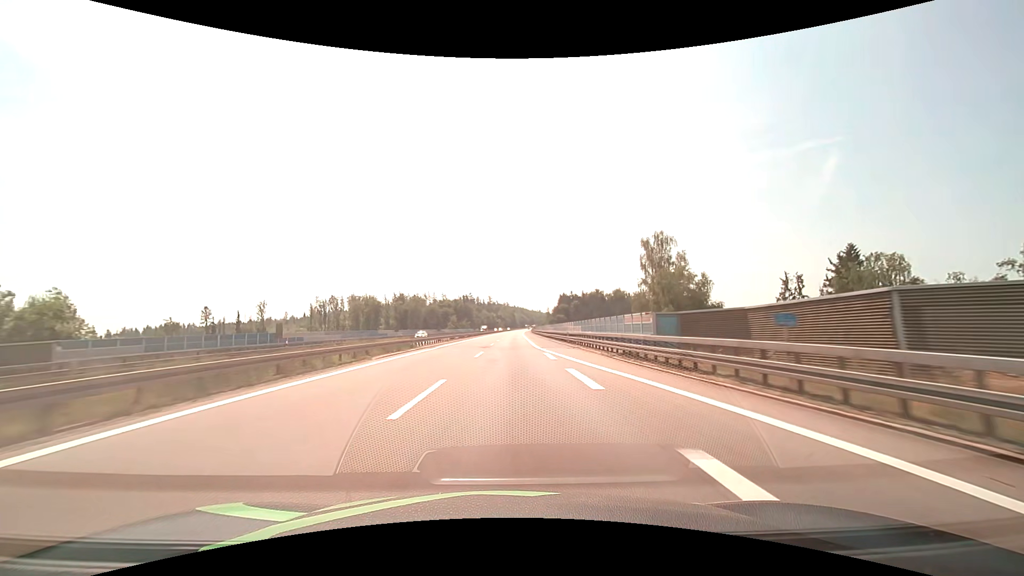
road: motorway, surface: asphalt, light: Day
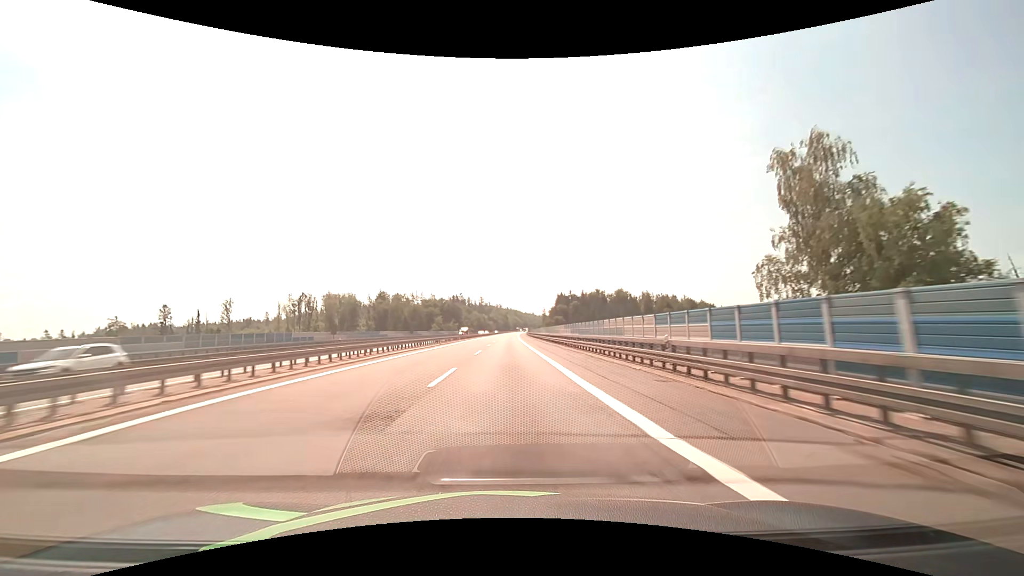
(+0.2, +31.7) m; +1°
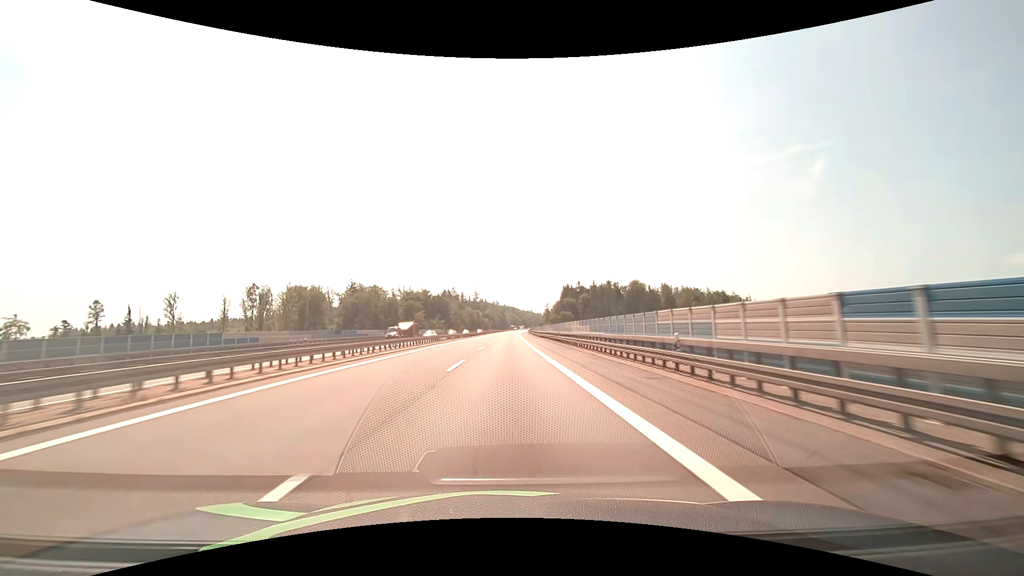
(0.0, +49.0) m; 0°
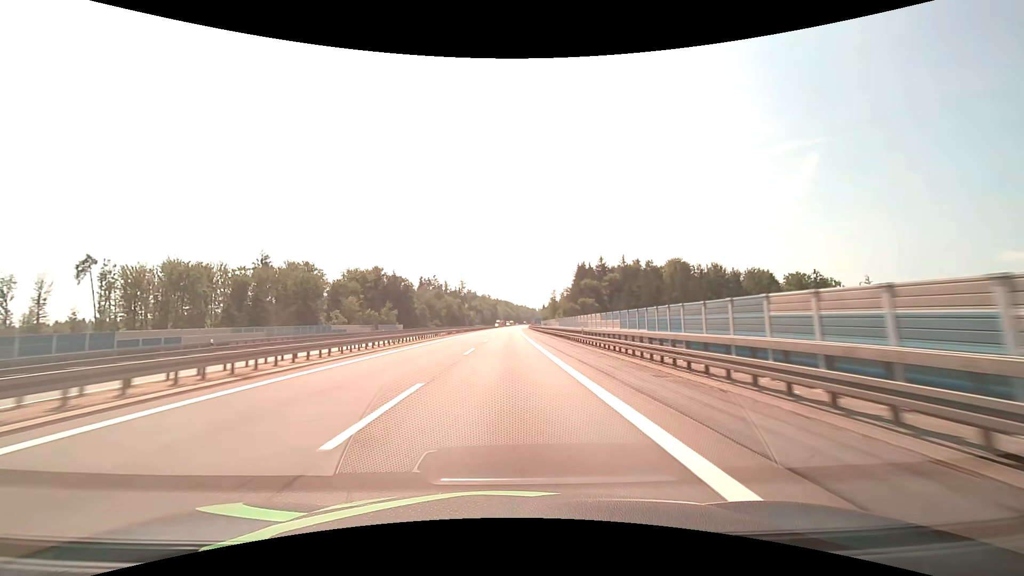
(+0.5, +81.6) m; +1°
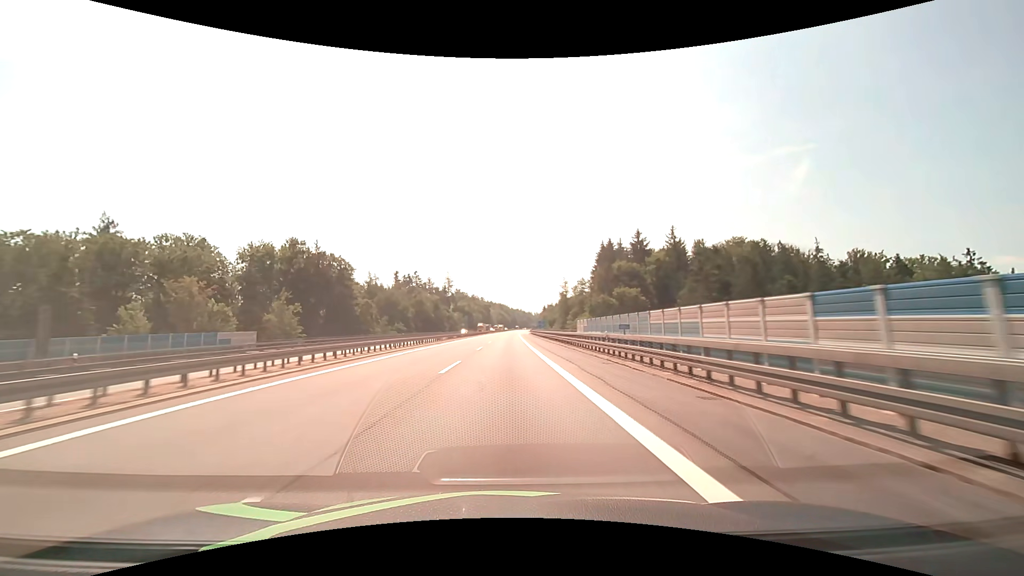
(+0.4, +60.6) m; +1°
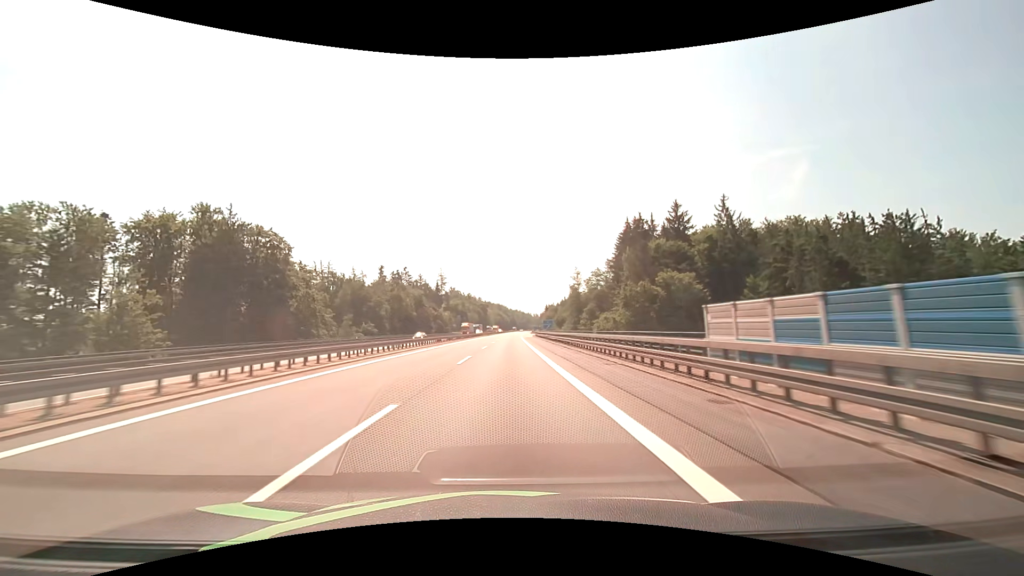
(0.0, +30.6) m; 0°
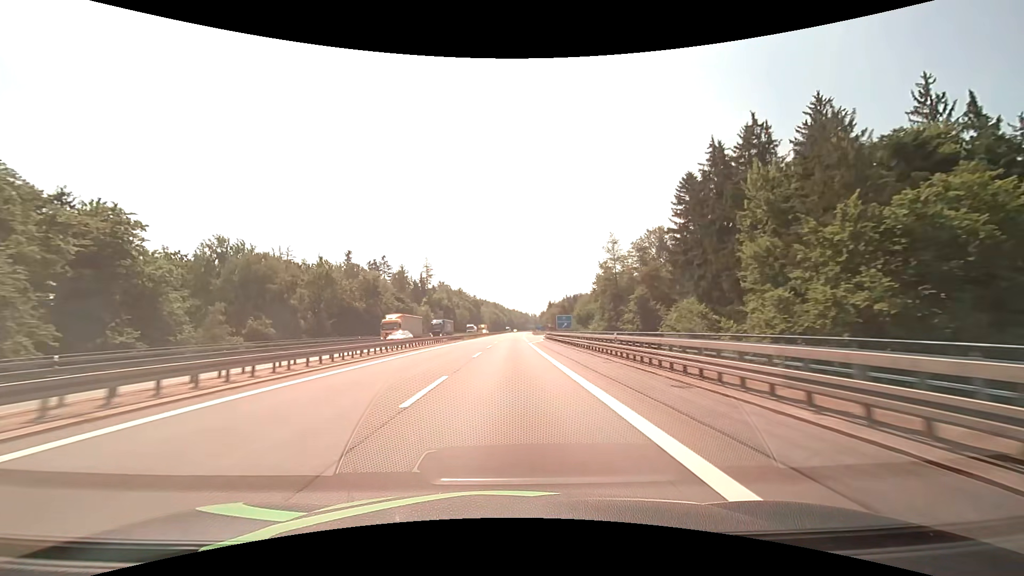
(+0.2, +47.4) m; 0°
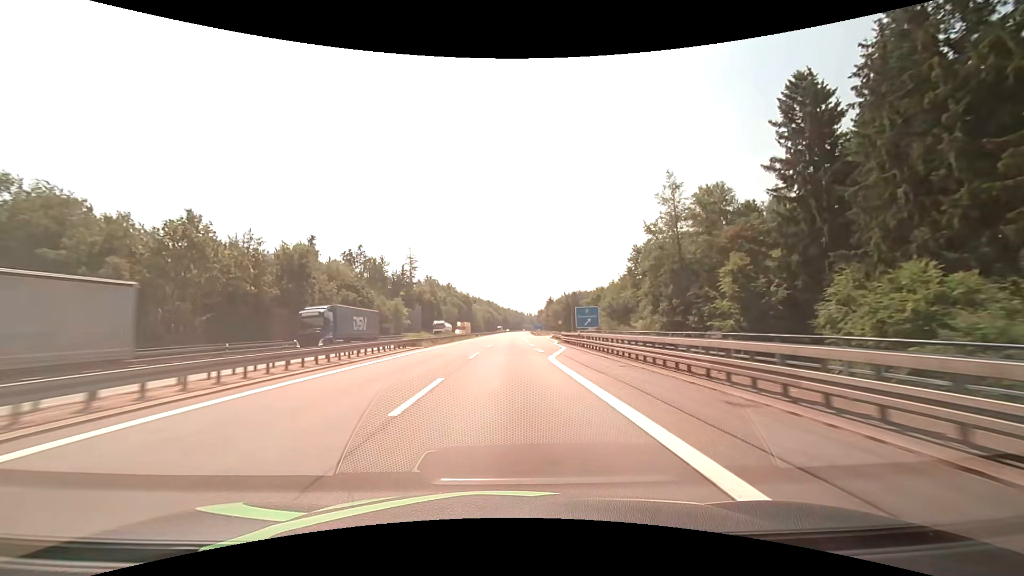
(+0.2, +32.8) m; +1°
(0, +10) (0, +20) (0, +30) (0, +40) (0, +50) (+1, +60) (+1, +70) (+1, +80) (+1, +90) (+1, +100) m
